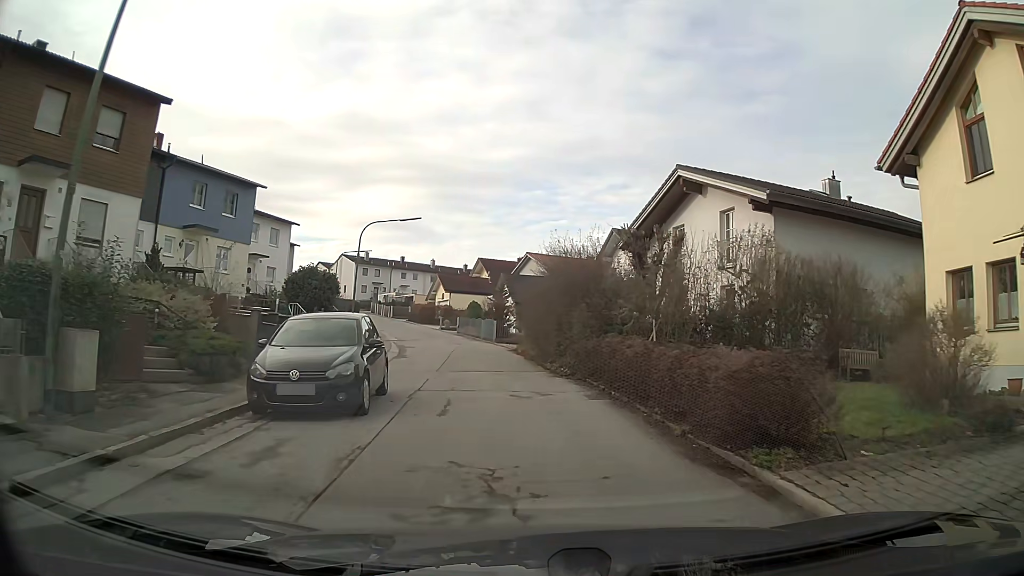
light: Day
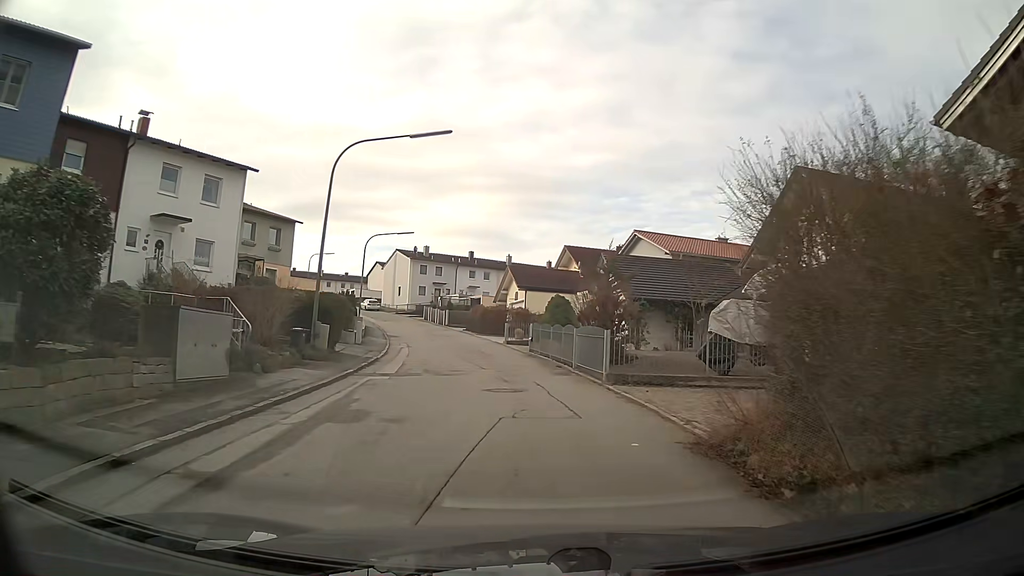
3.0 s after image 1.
(-1.6, +21.4) m; -7°
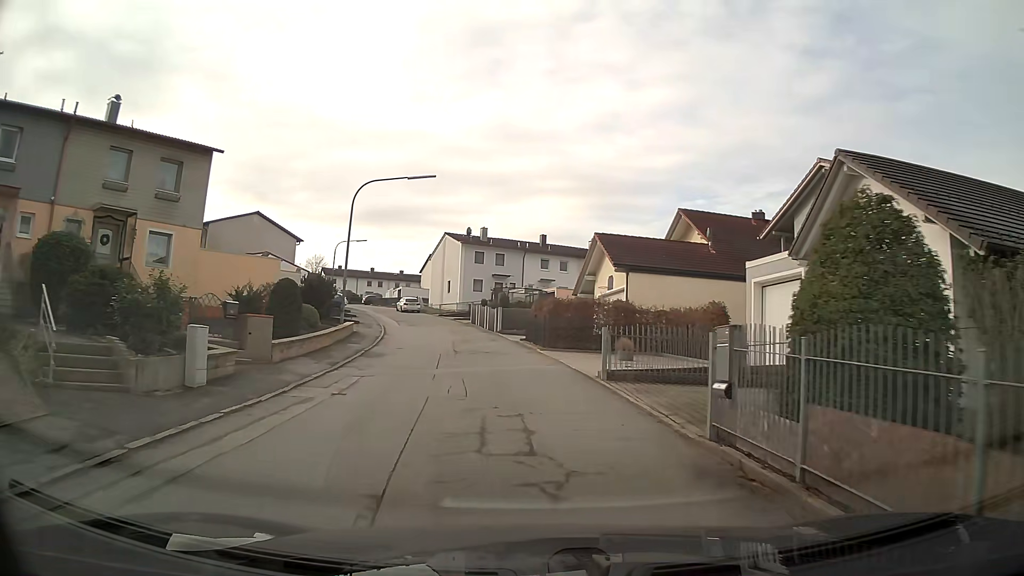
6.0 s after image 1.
(-1.3, +21.8) m; -8°
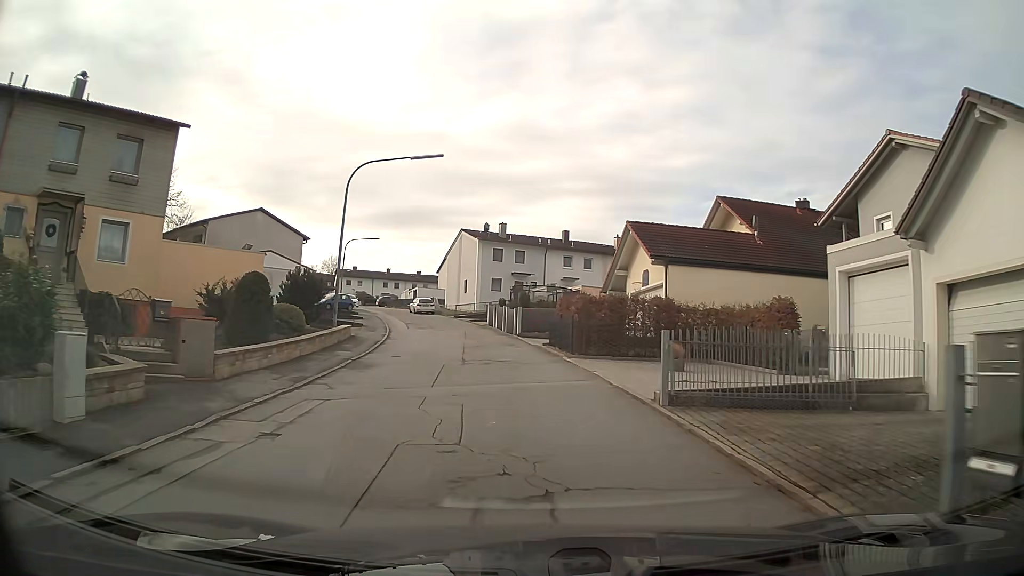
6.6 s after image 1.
(-0.1, +4.4) m; -2°
